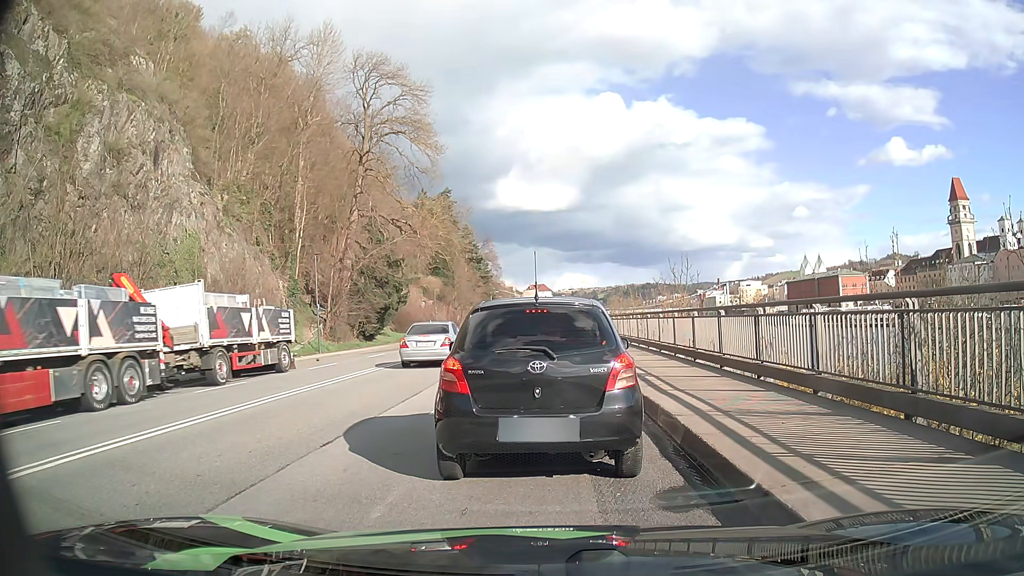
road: primary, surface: asphalt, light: Day
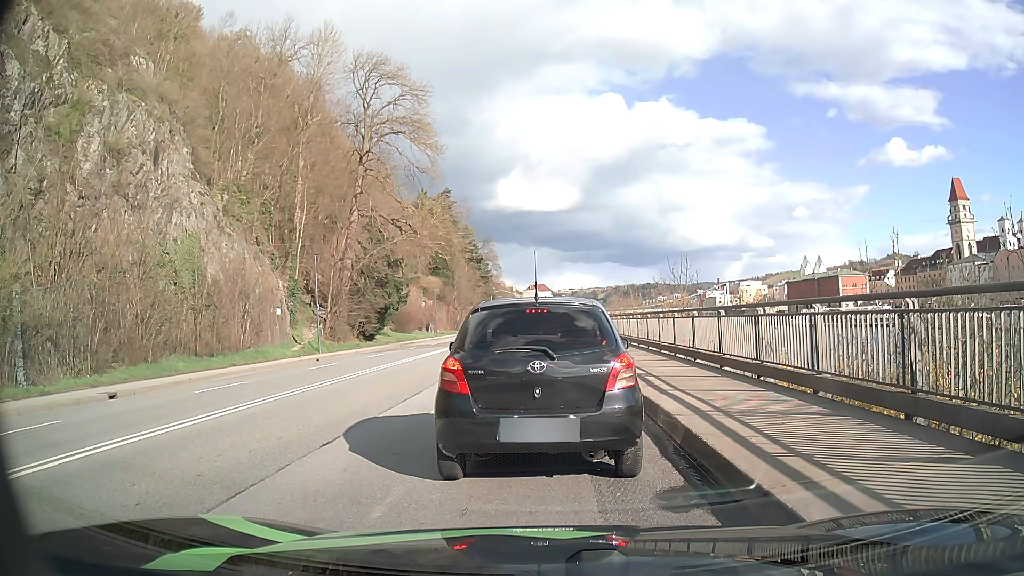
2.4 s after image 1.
(0.0, 0.0) m; 0°
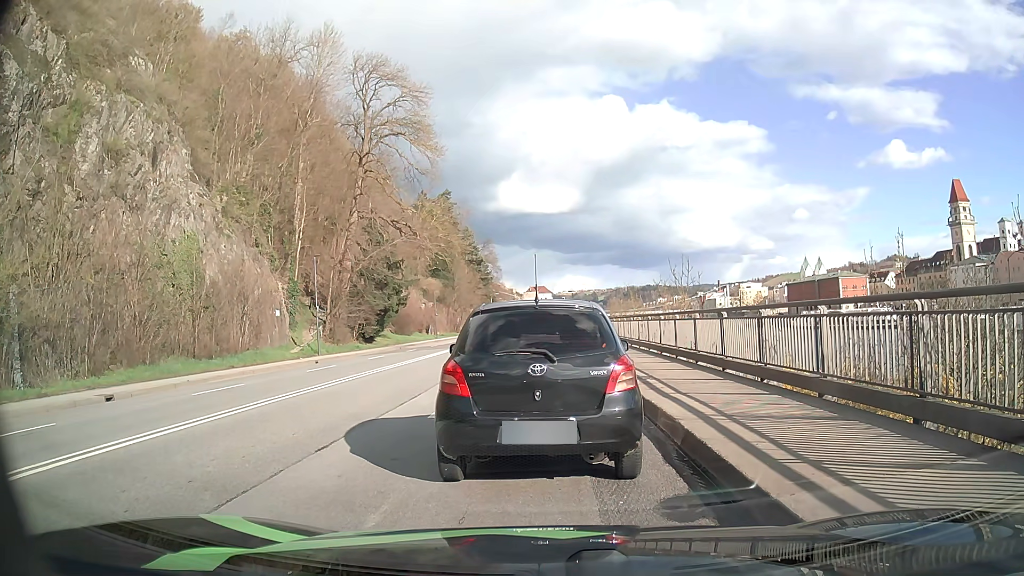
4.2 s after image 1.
(0.0, +0.2) m; 0°
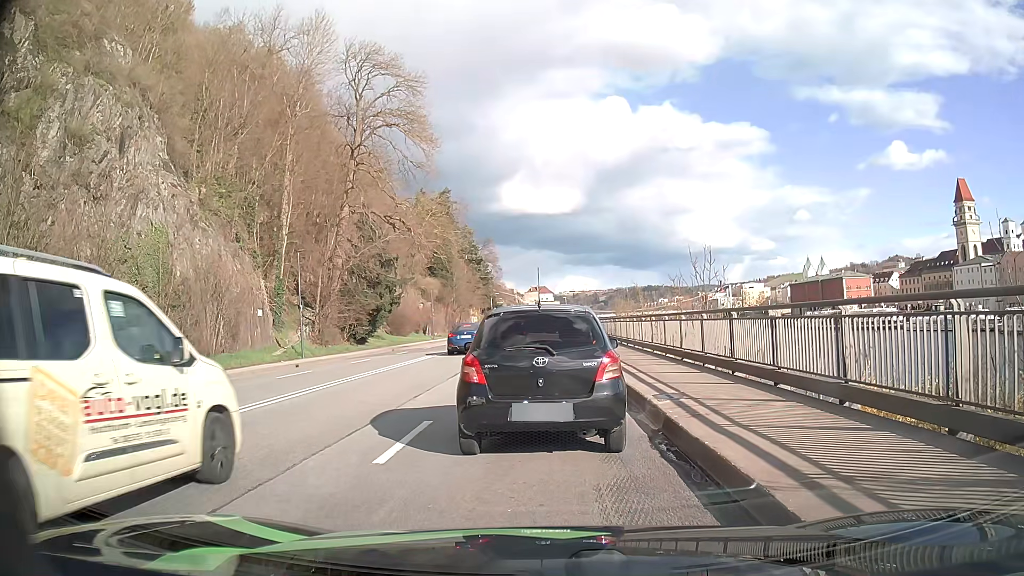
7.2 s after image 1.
(0.0, +3.3) m; +1°
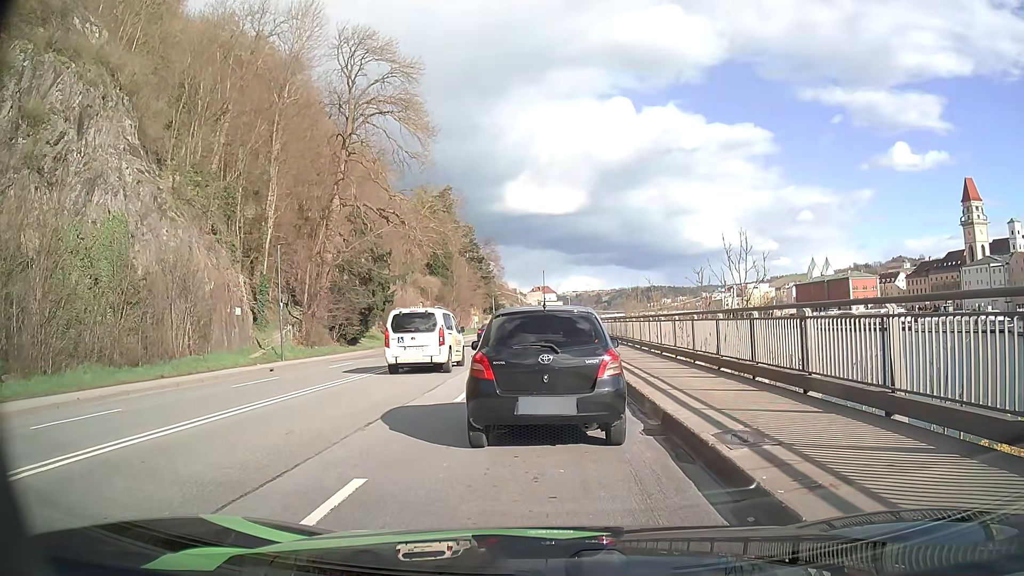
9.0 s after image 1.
(-0.1, +3.7) m; -2°
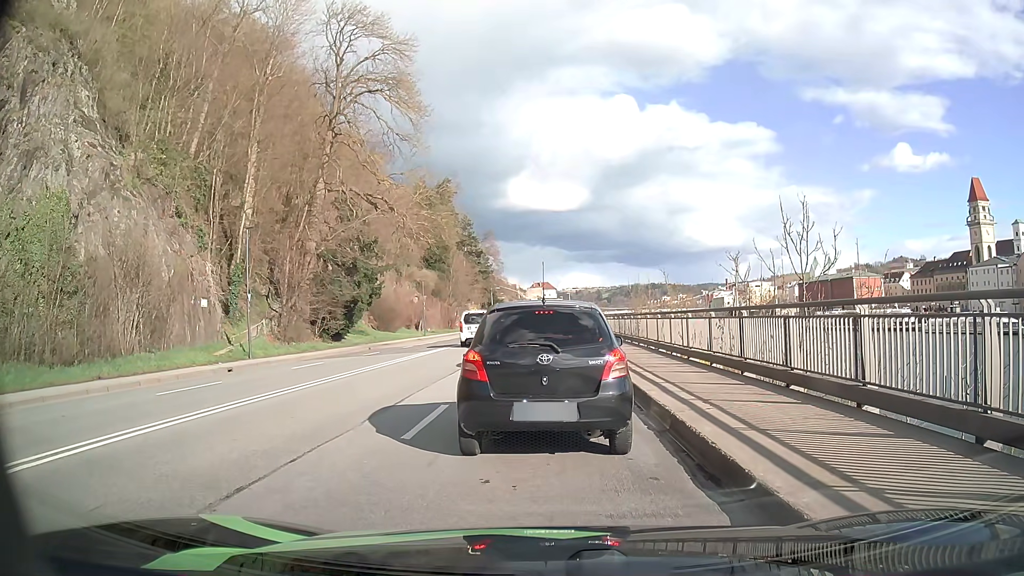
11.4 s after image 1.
(0.0, +4.1) m; -2°
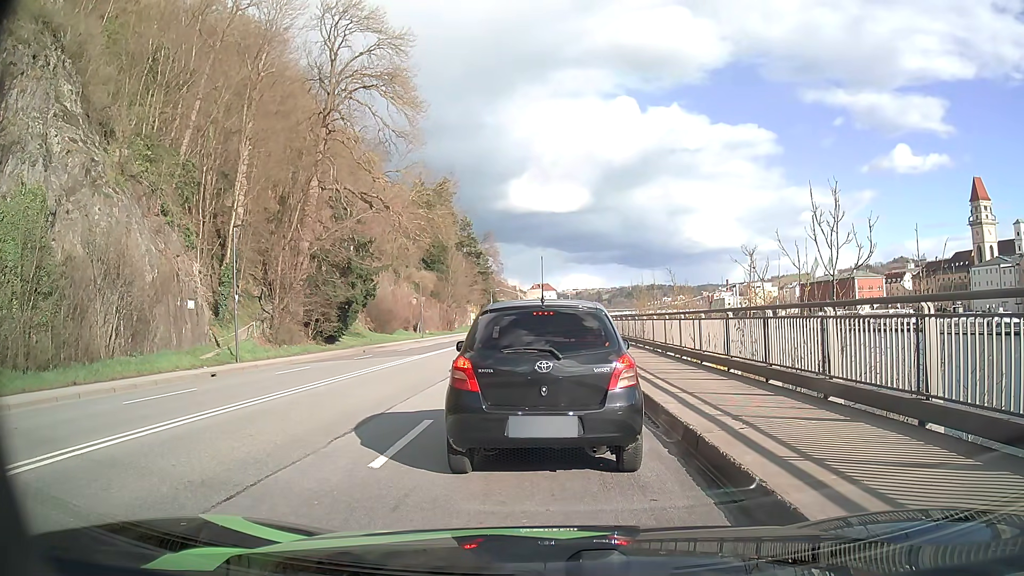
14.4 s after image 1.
(0.0, +1.5) m; 0°
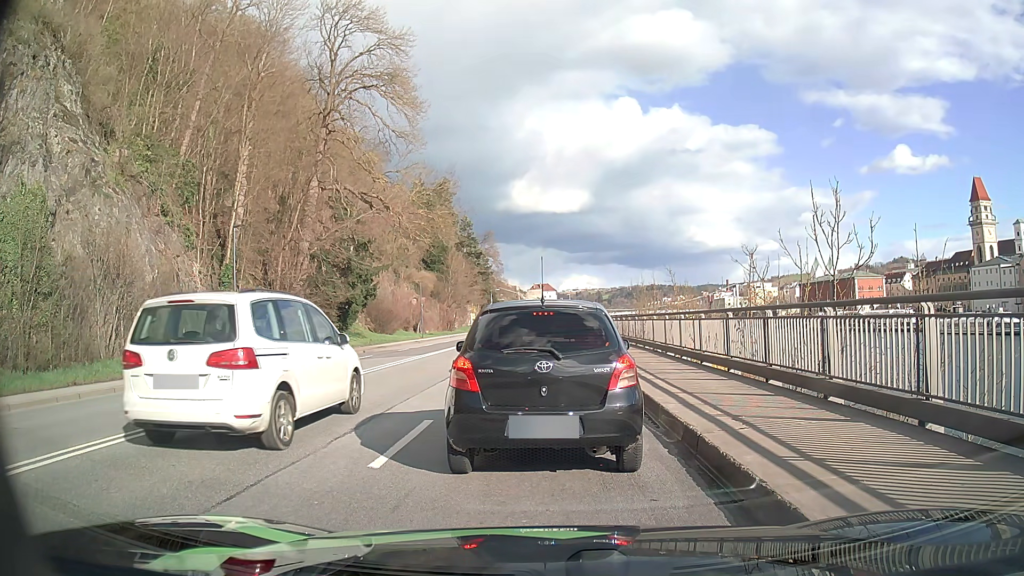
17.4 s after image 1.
(0.0, +0.1) m; 0°
